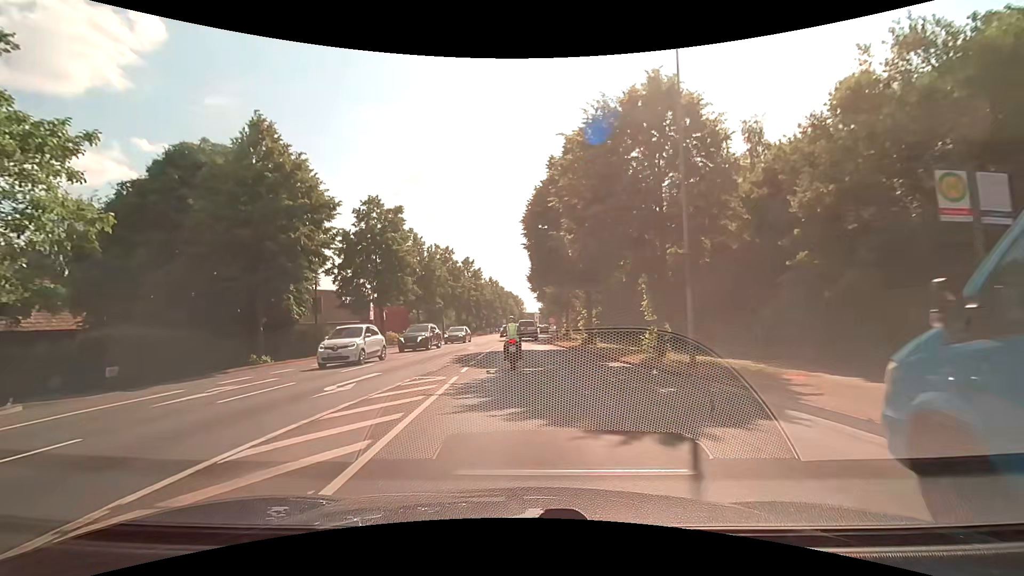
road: secondary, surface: asphalt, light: Day
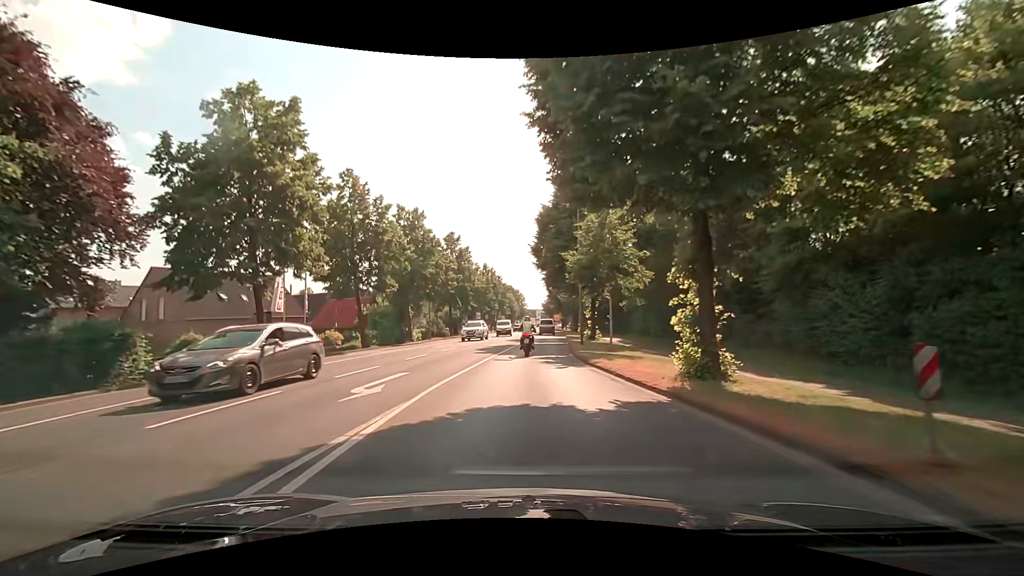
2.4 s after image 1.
(-0.1, +21.2) m; 0°
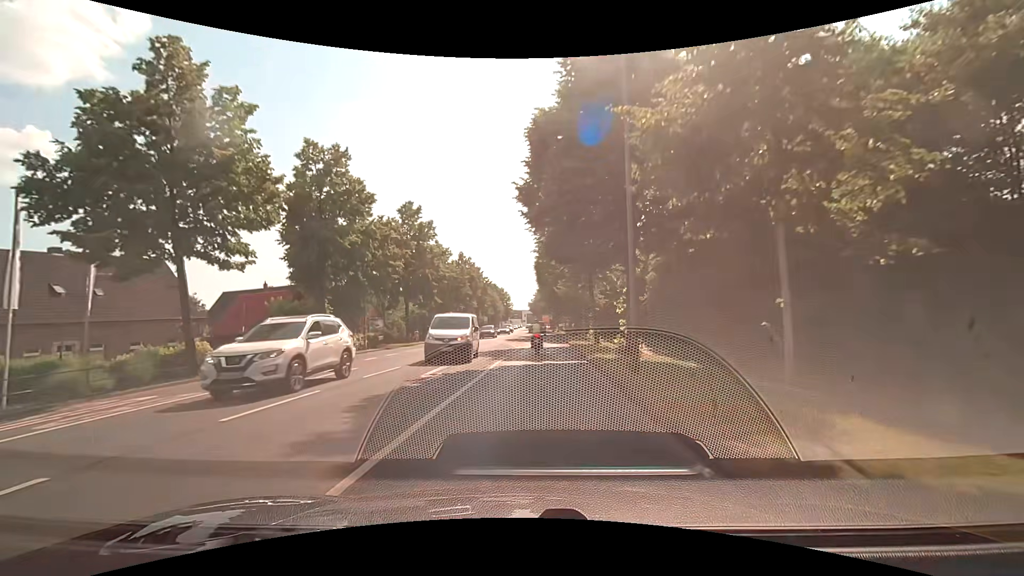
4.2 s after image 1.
(+0.3, +17.4) m; +2°
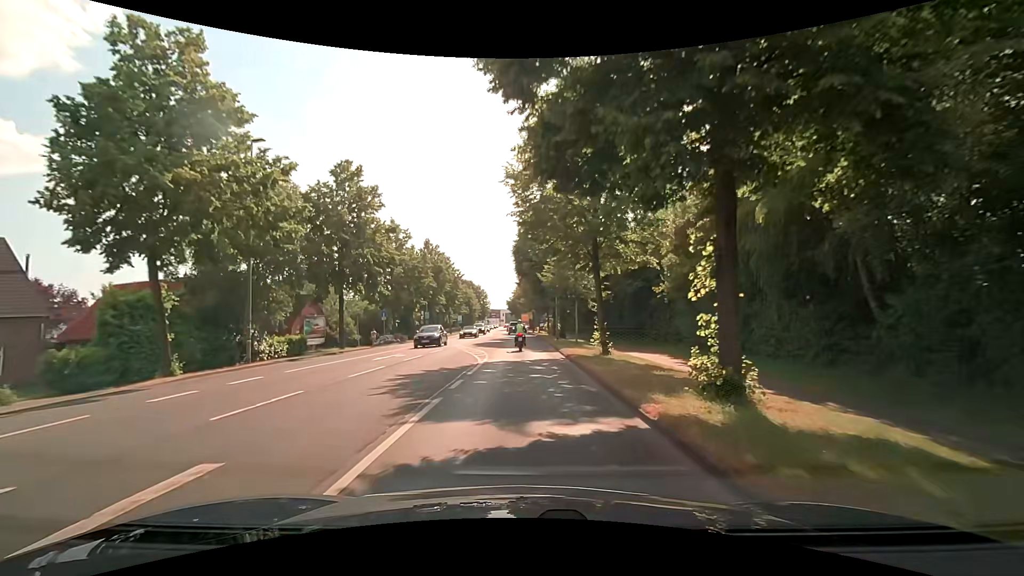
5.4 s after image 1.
(+0.4, +11.9) m; +2°
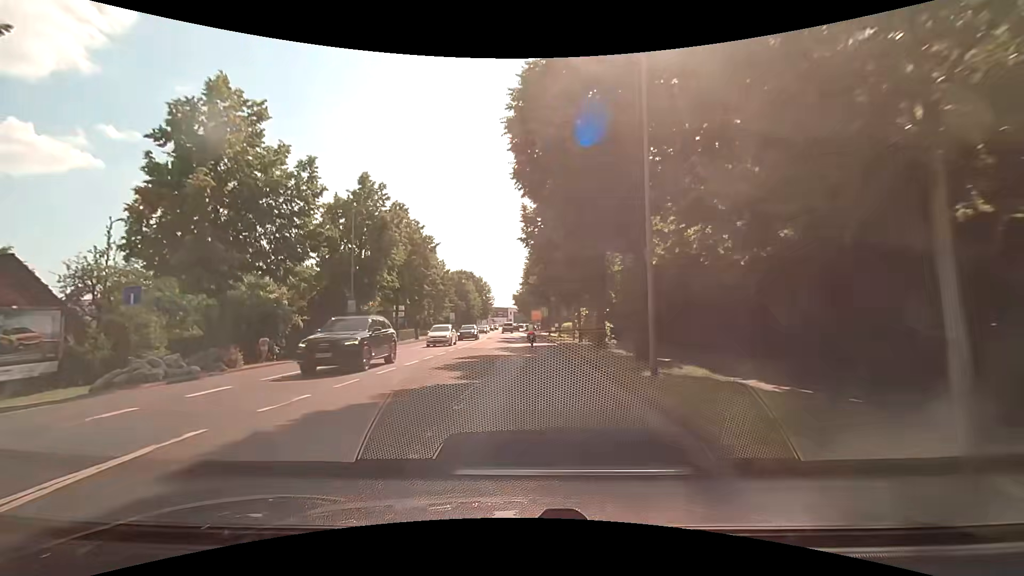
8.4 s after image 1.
(+0.3, +30.5) m; -1°
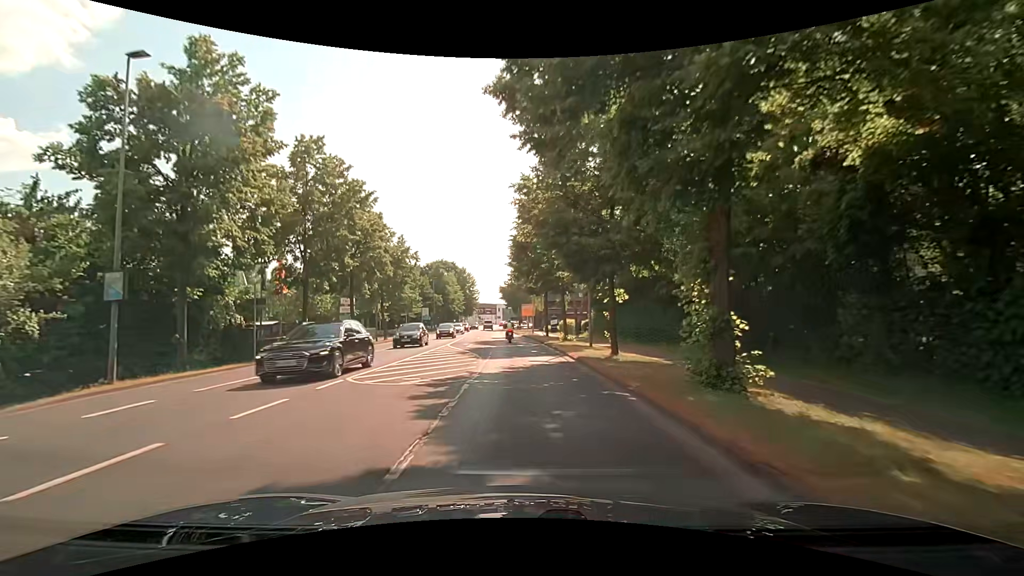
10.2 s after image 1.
(+0.2, +18.8) m; +1°
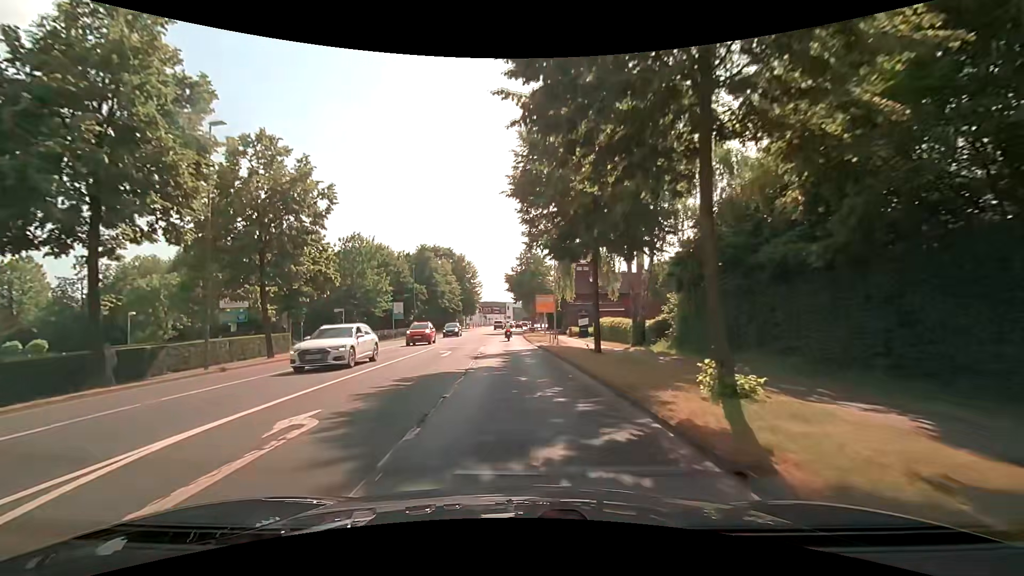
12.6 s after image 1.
(-0.3, +26.3) m; -1°
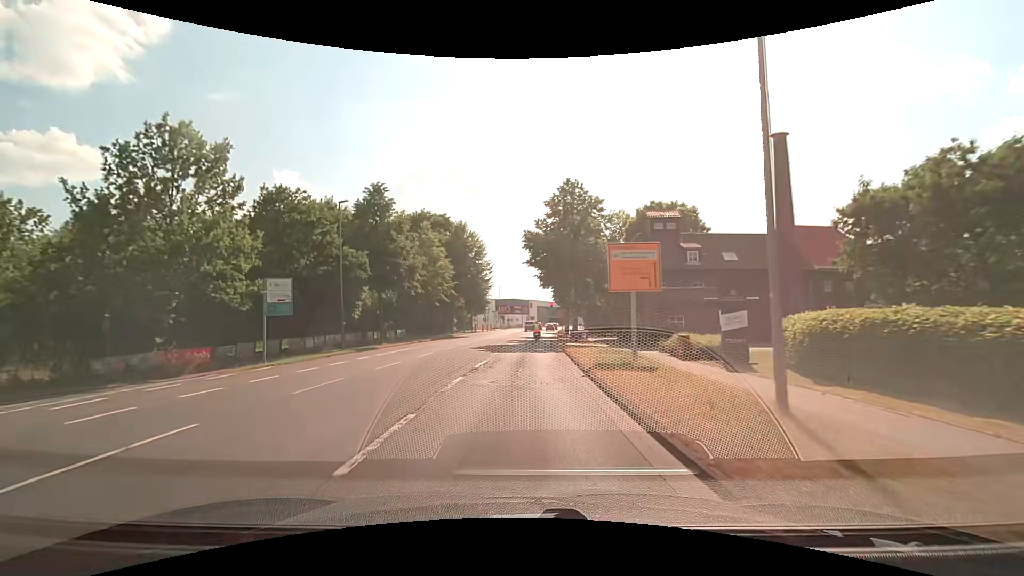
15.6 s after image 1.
(-1.0, +34.7) m; -3°
(0, +10) (0, +20) (0, +30) (+1, +40) (+1, +50) (+2, +60) (+2, +70) (+3, +80) (+4, +90) (+4, +100) m
